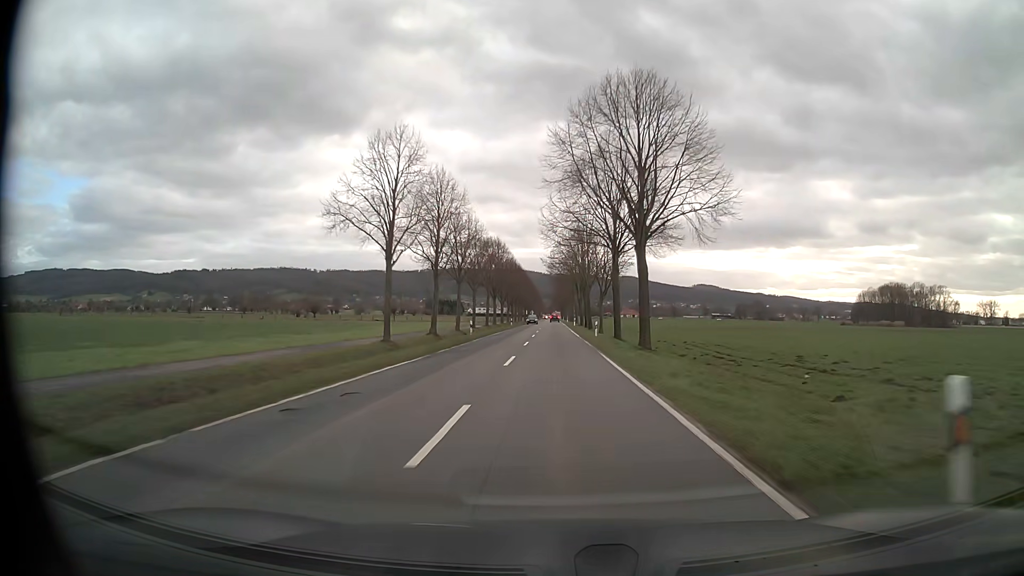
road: tertiary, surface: asphalt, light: Day
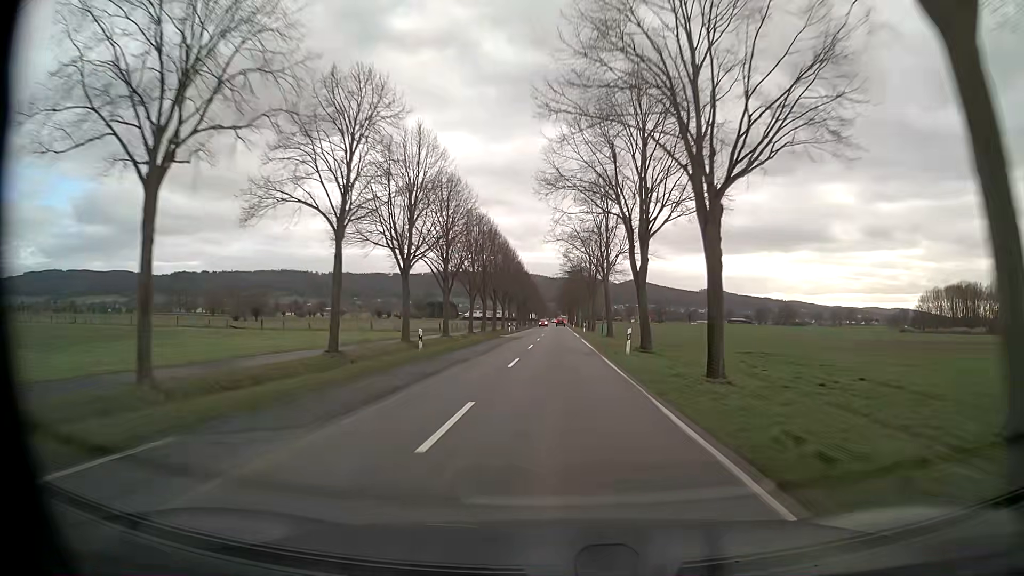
(-0.3, +59.4) m; -1°
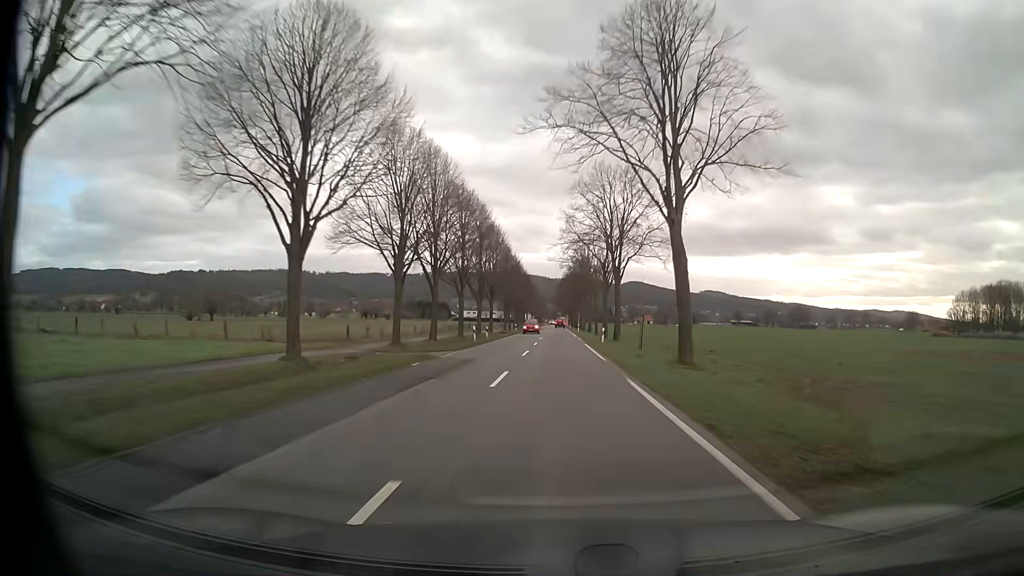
(+0.1, +29.4) m; 0°
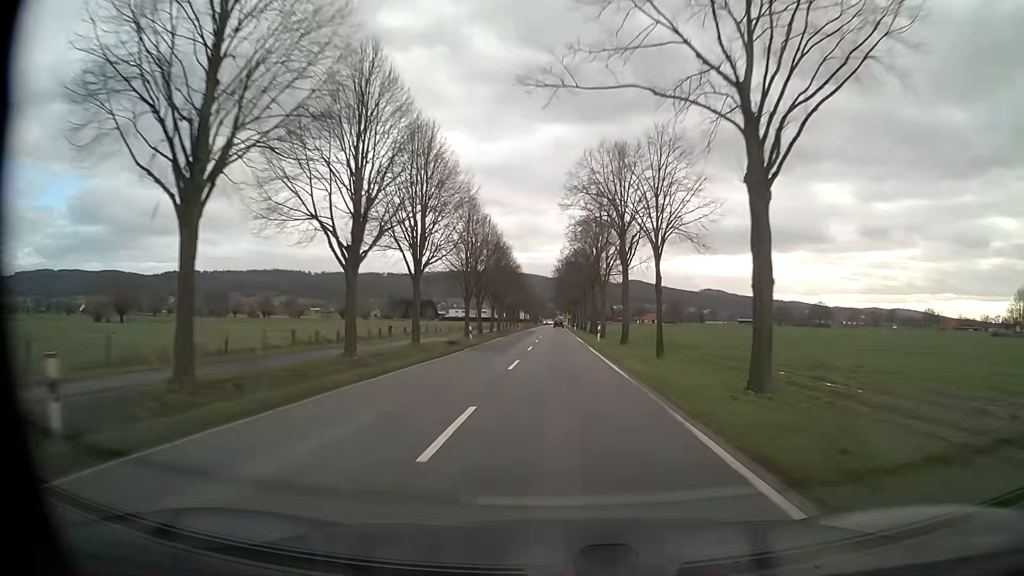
(+0.2, +43.4) m; 0°
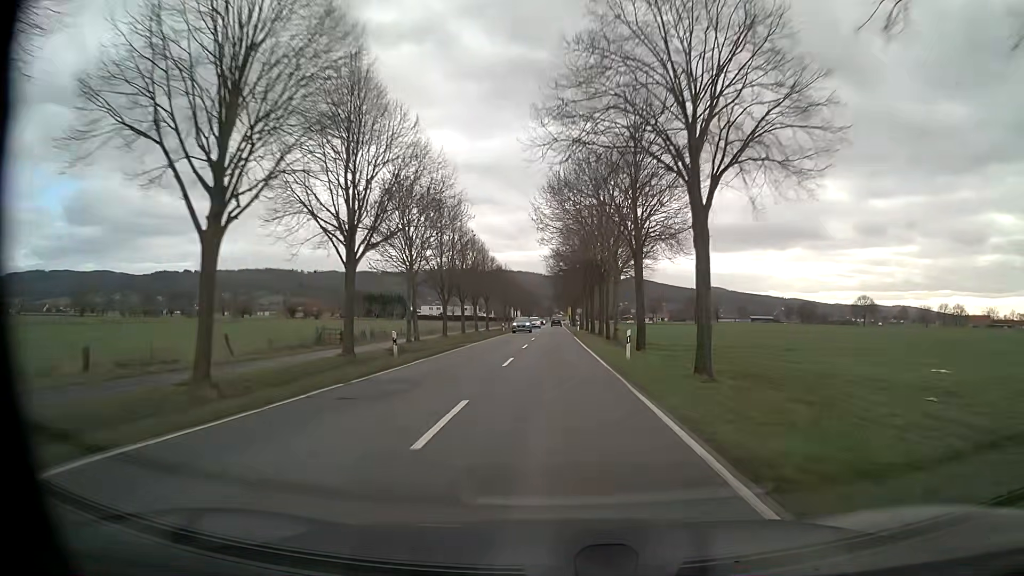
(+0.3, +71.6) m; +1°
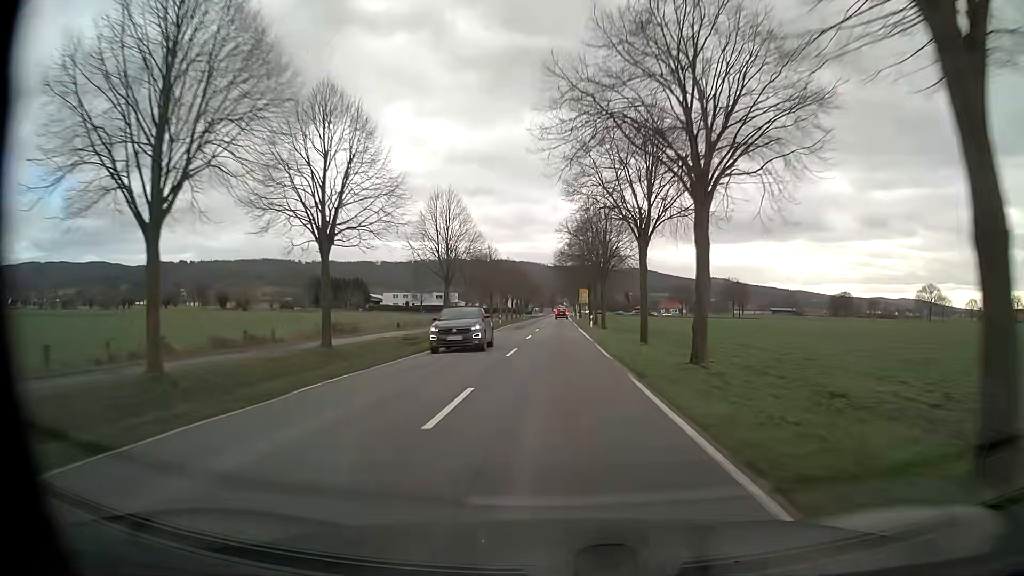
(-0.5, +71.6) m; 0°
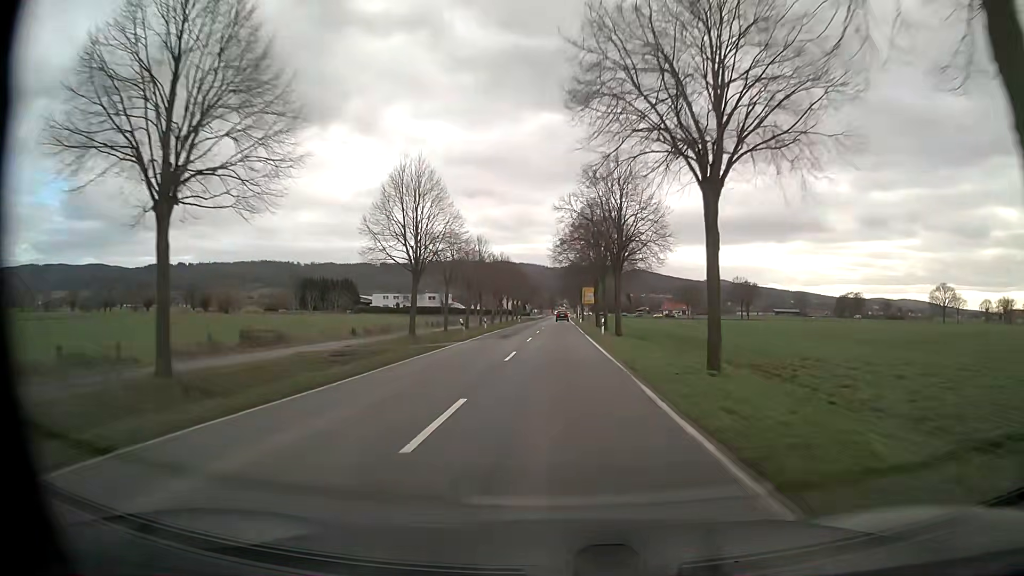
(-0.1, +13.0) m; 0°
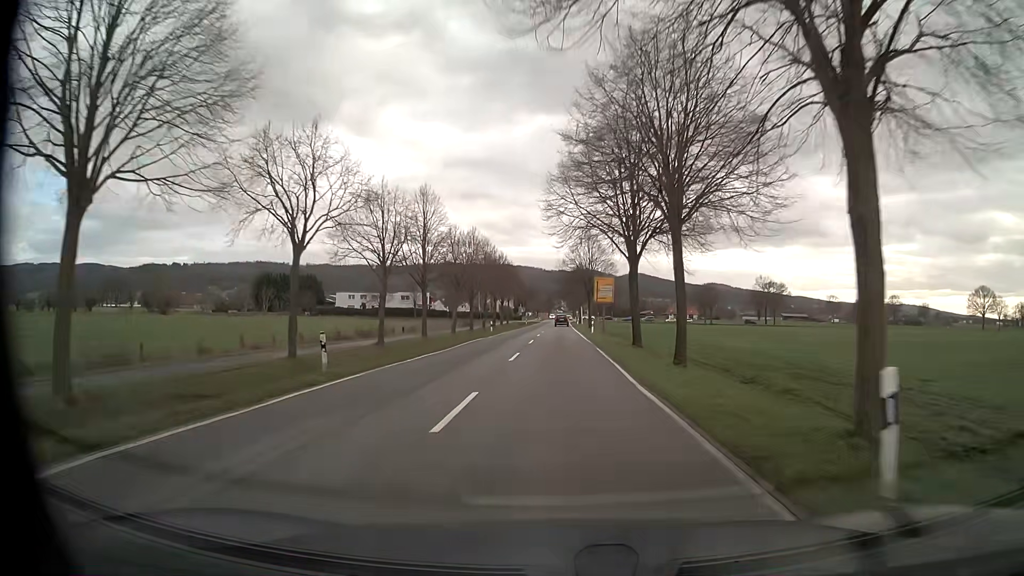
(+0.1, +34.3) m; 0°
(0, +10) (0, +20) (0, +30) (0, +40) (0, +50) (0, +60) (0, +70) (0, +80) (0, +90) (0, +100) m
